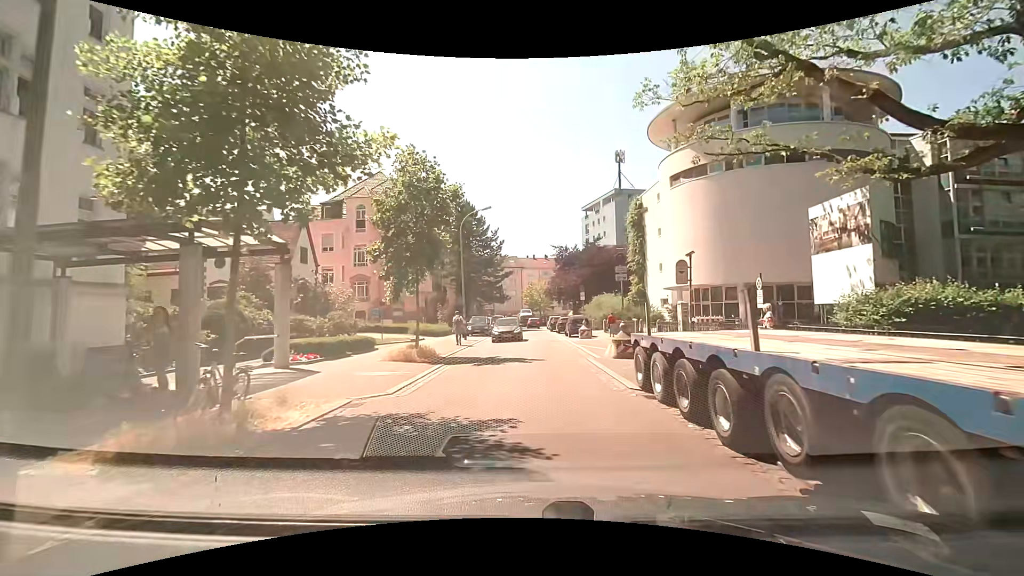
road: residential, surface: asphalt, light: Day
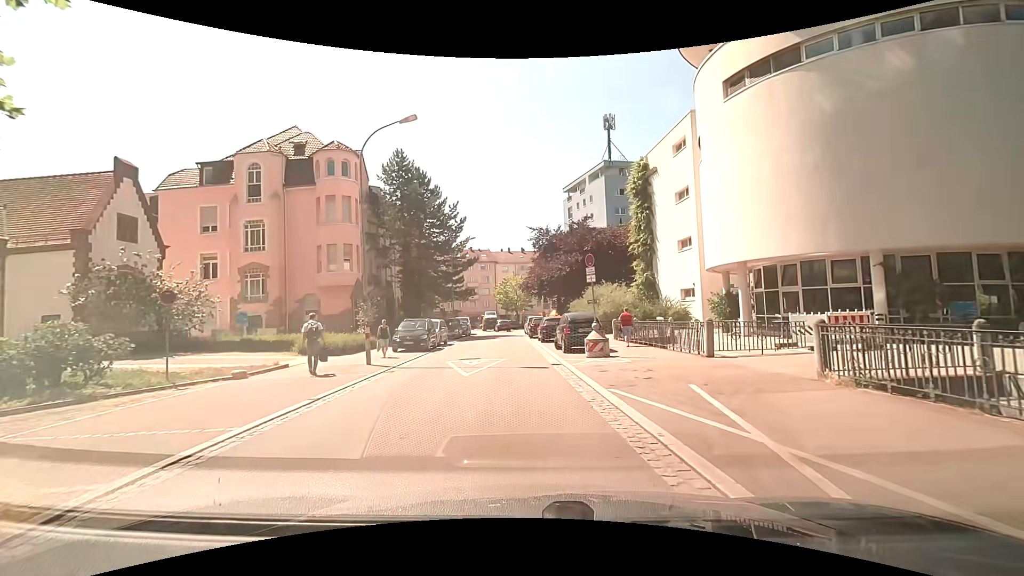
(+0.5, +15.9) m; +2°
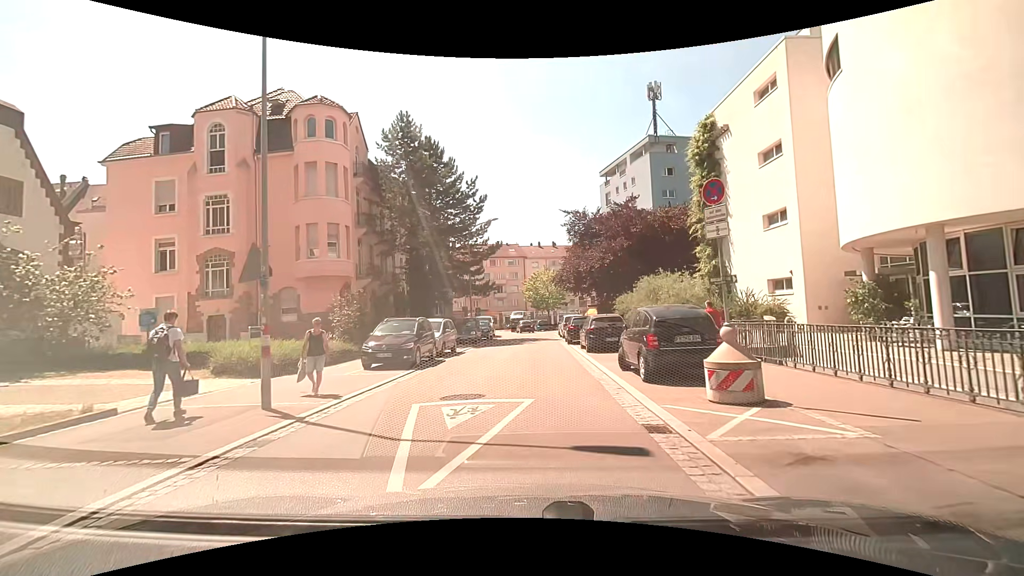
(-0.1, +8.8) m; -3°
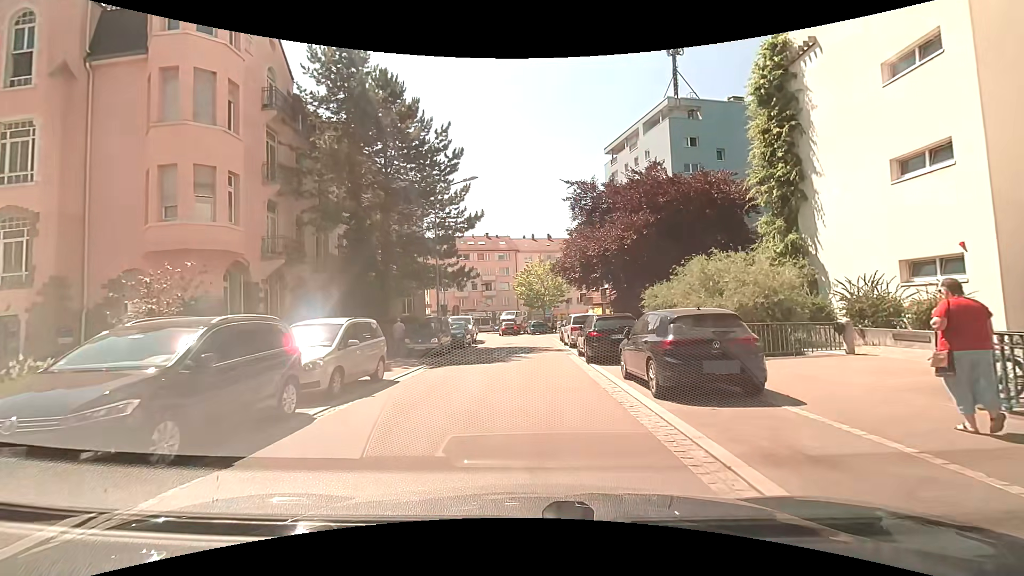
(+0.1, +11.3) m; +1°
